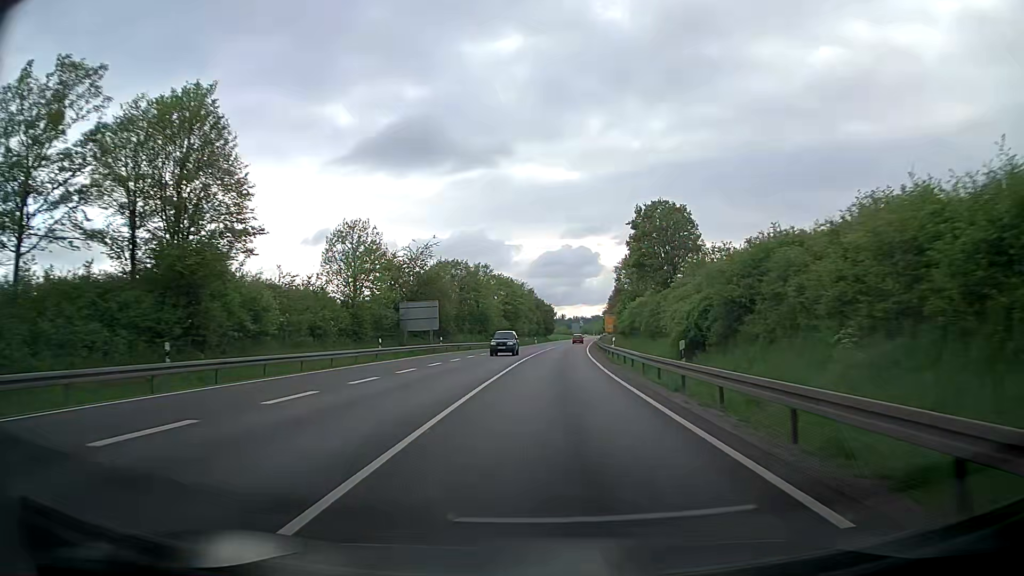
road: trunk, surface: asphalt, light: Day
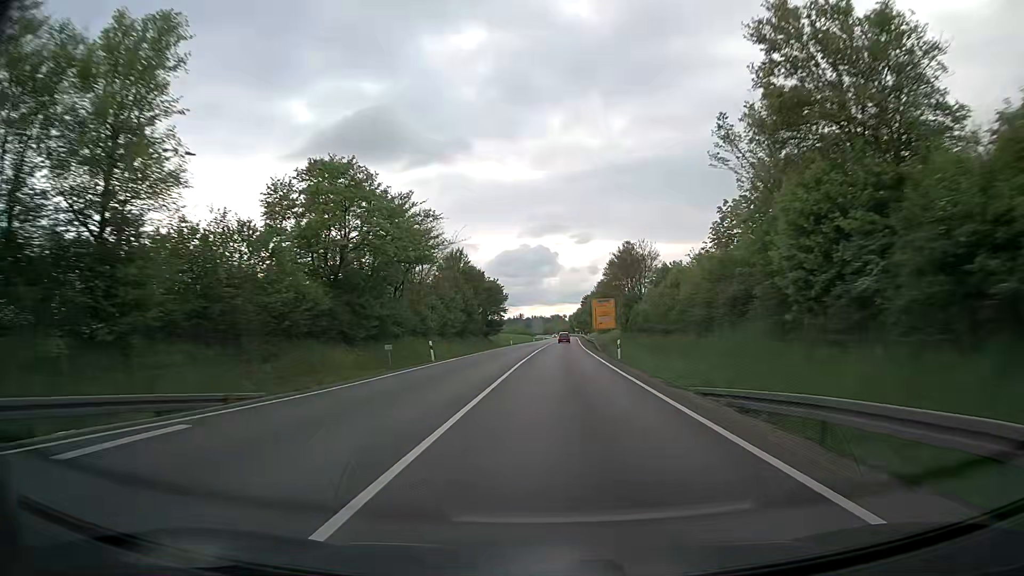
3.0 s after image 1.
(+3.0, +72.9) m; +4°
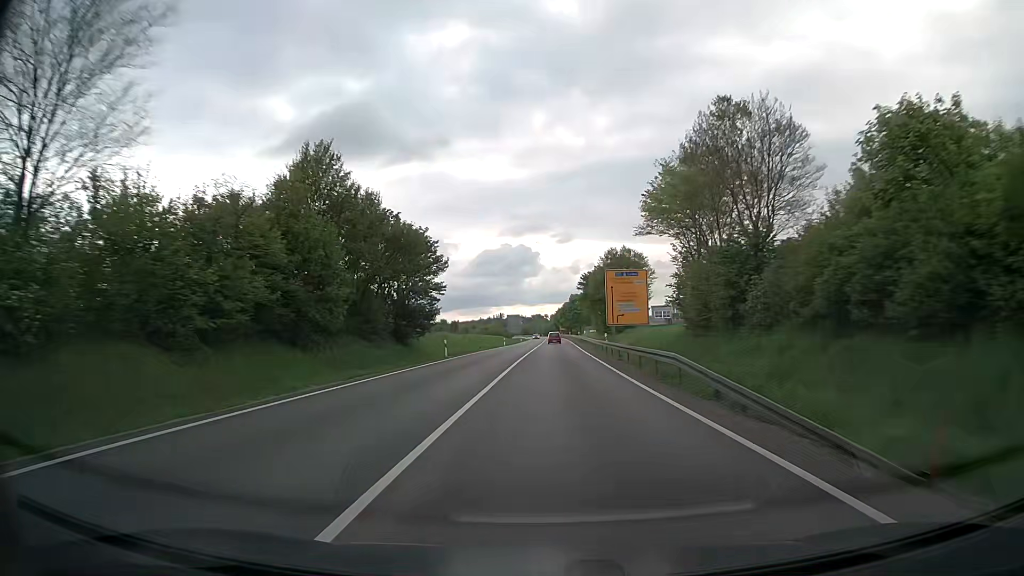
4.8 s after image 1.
(+0.7, +44.9) m; +2°
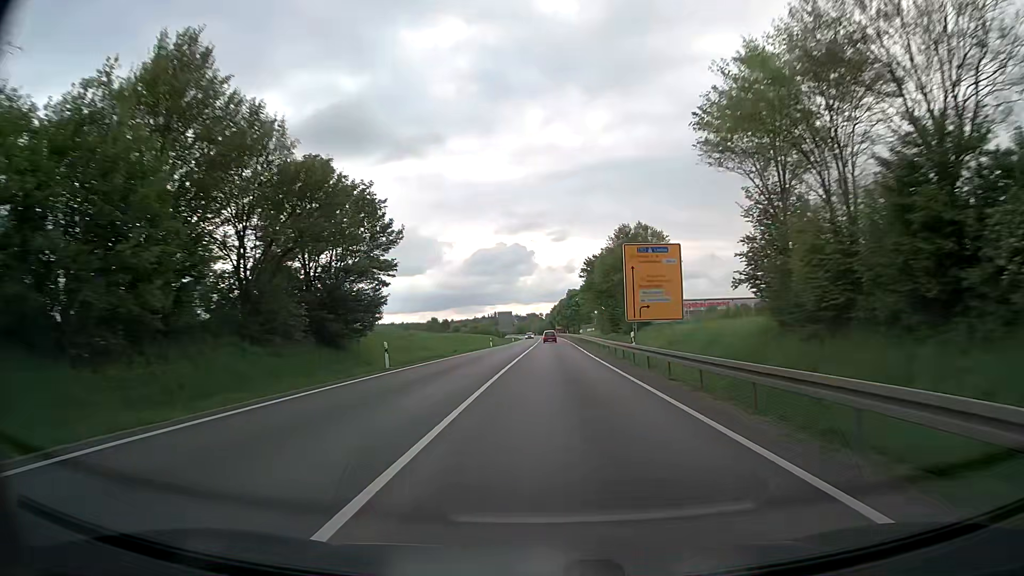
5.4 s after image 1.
(0.0, +14.8) m; 0°
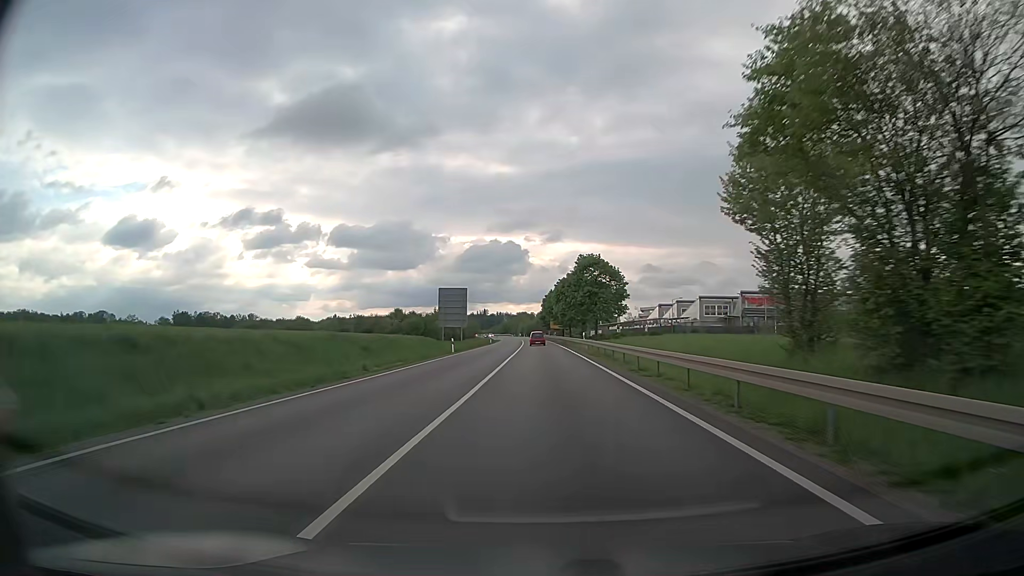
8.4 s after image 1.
(+0.8, +71.6) m; +1°
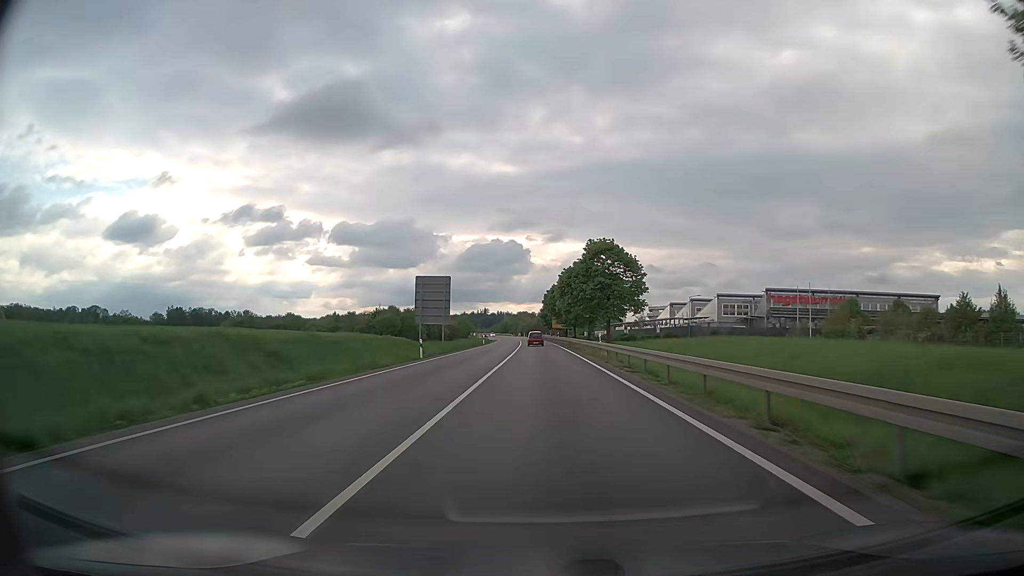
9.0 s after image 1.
(0.0, +13.8) m; 0°
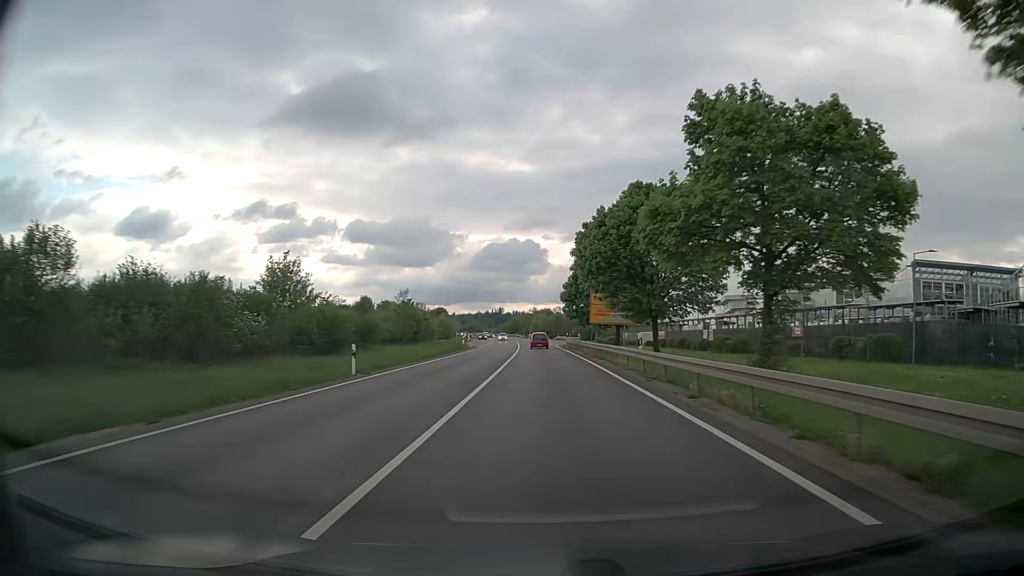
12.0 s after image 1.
(-0.6, +66.8) m; -1°
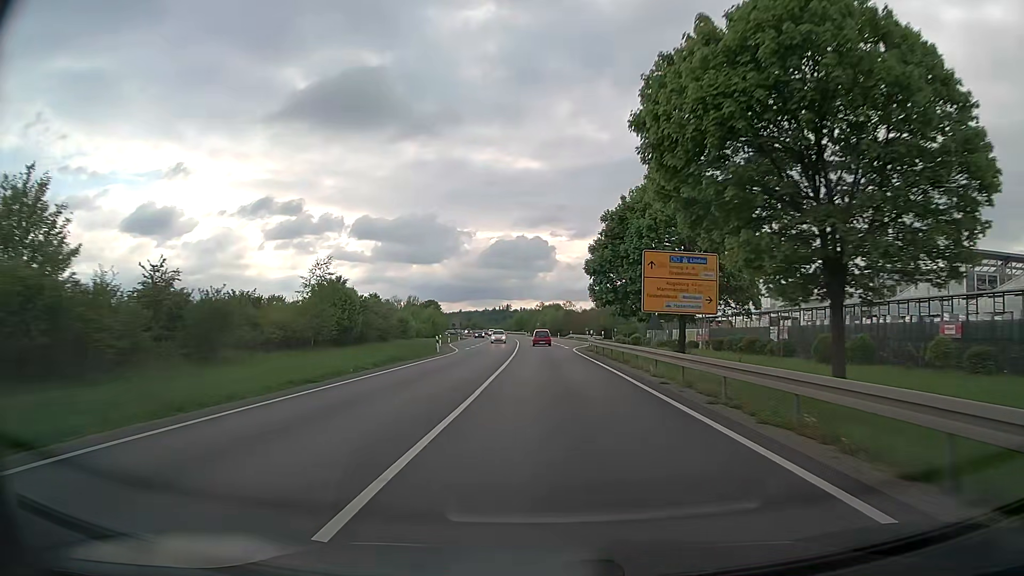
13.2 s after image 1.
(-0.2, +25.8) m; -1°
(0, +10) (0, +20) (0, +30) (0, +40) (0, +50) (0, +60) (-1, +70) (-1, +80) (-1, +90) (-2, +100) m
